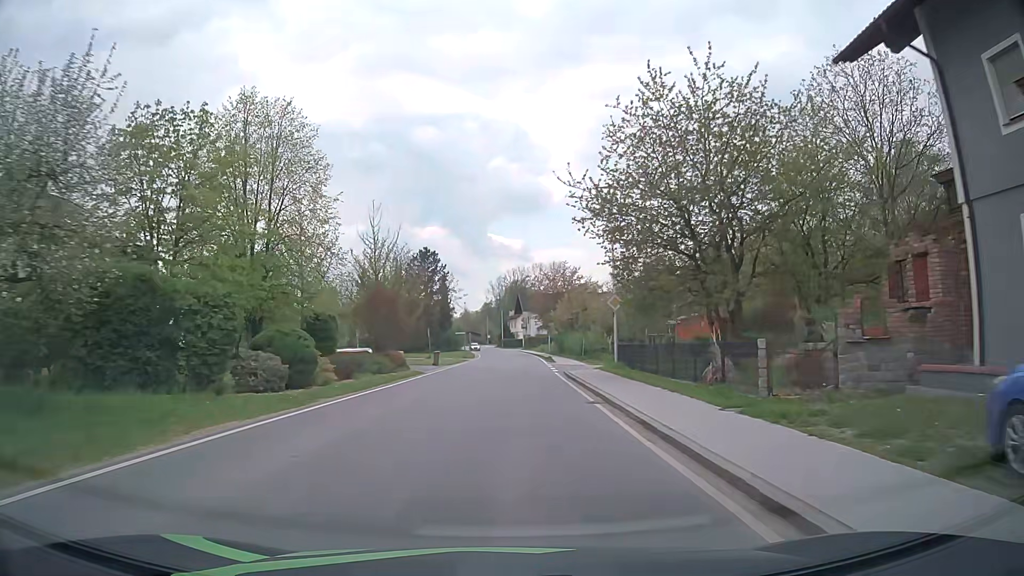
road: secondary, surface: asphalt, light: Day
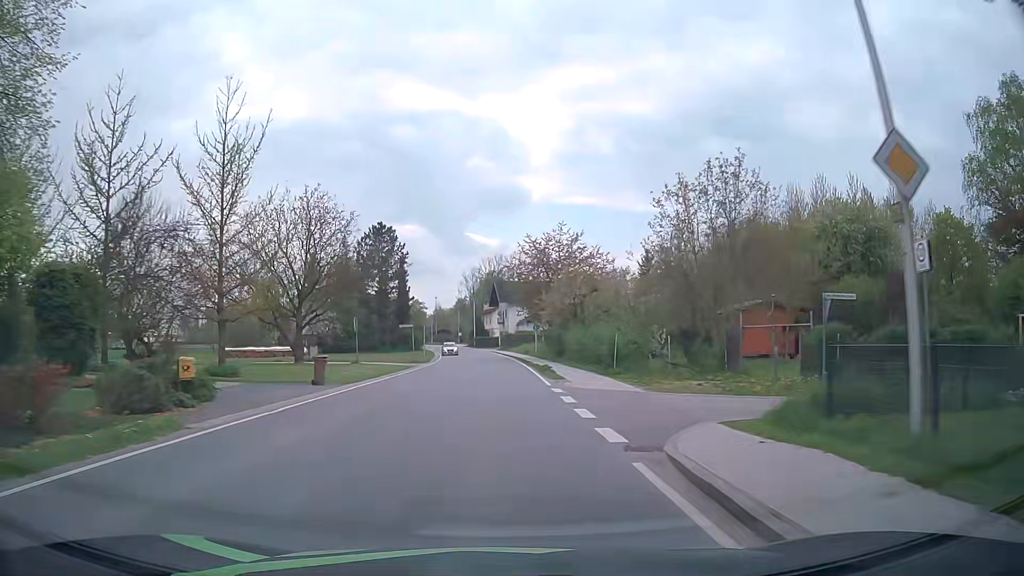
(+0.5, +24.3) m; +2°
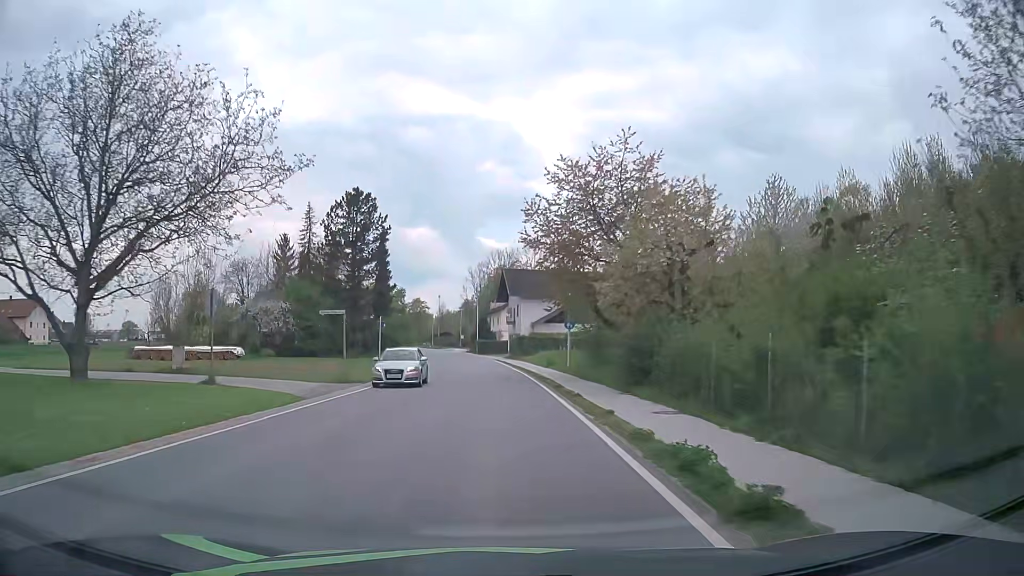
(-0.3, +24.5) m; -2°
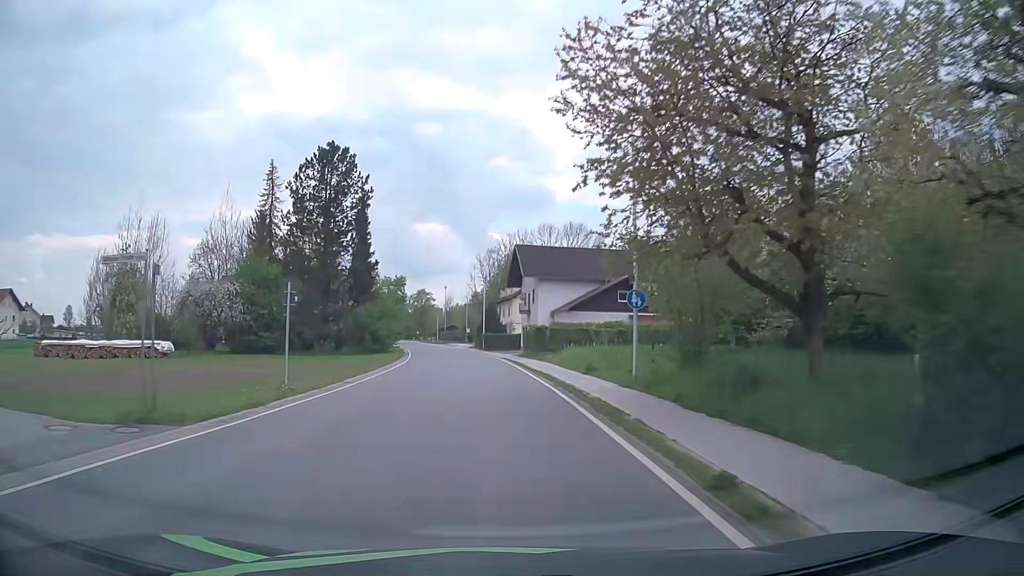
(0.0, +16.5) m; -1°
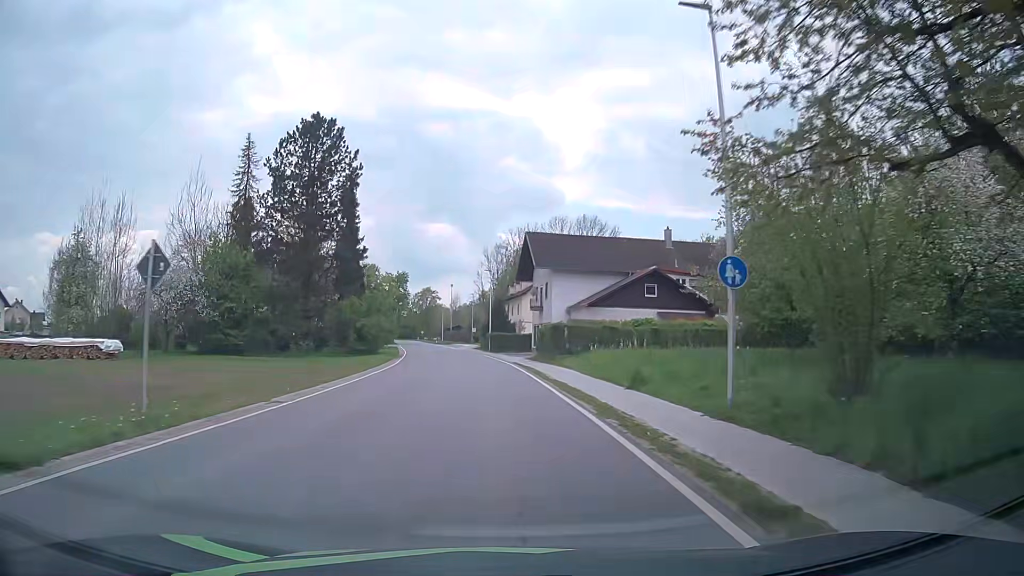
(-0.1, +8.3) m; -1°
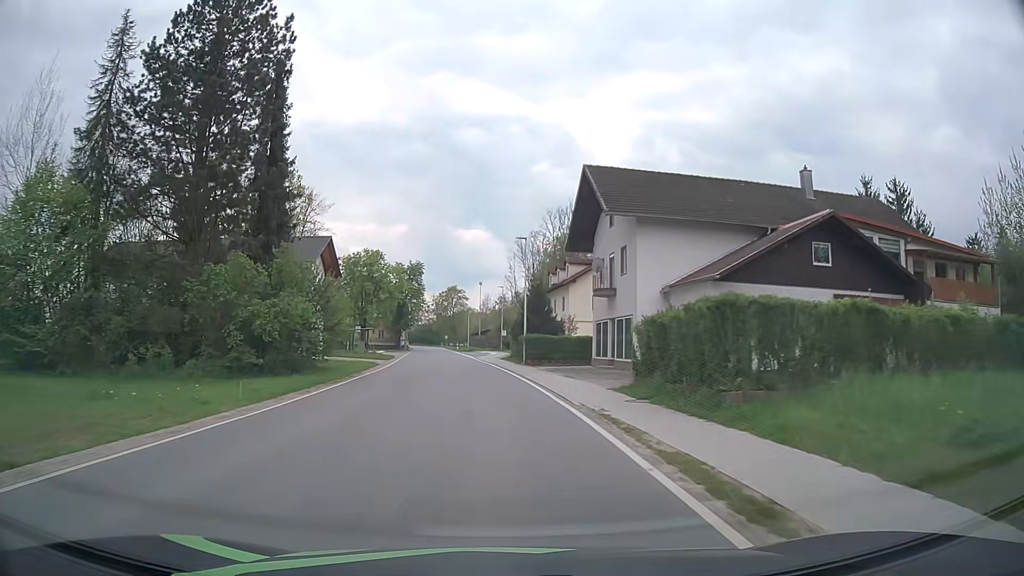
(-0.3, +24.7) m; -2°
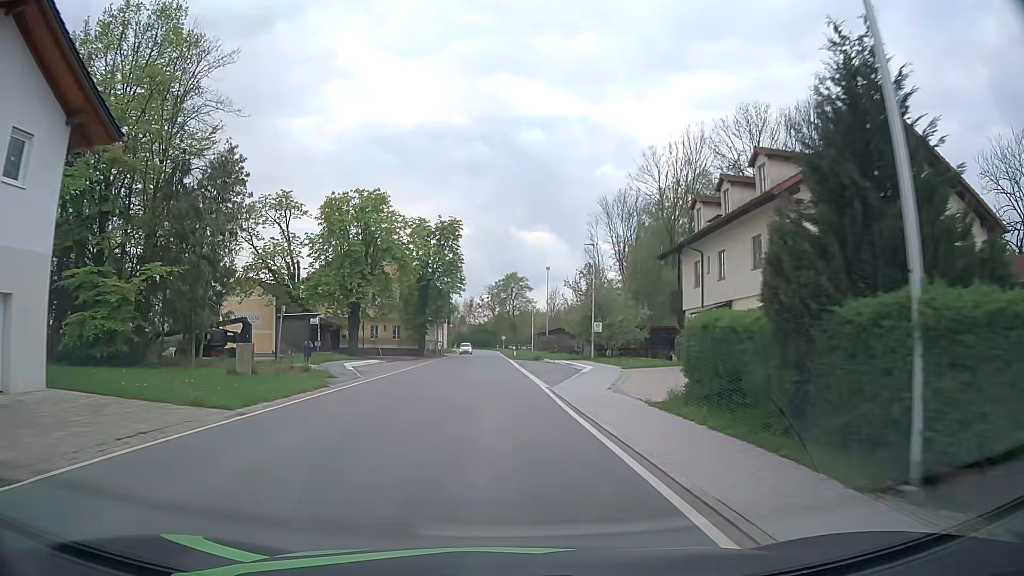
(-2.0, +38.4) m; -5°
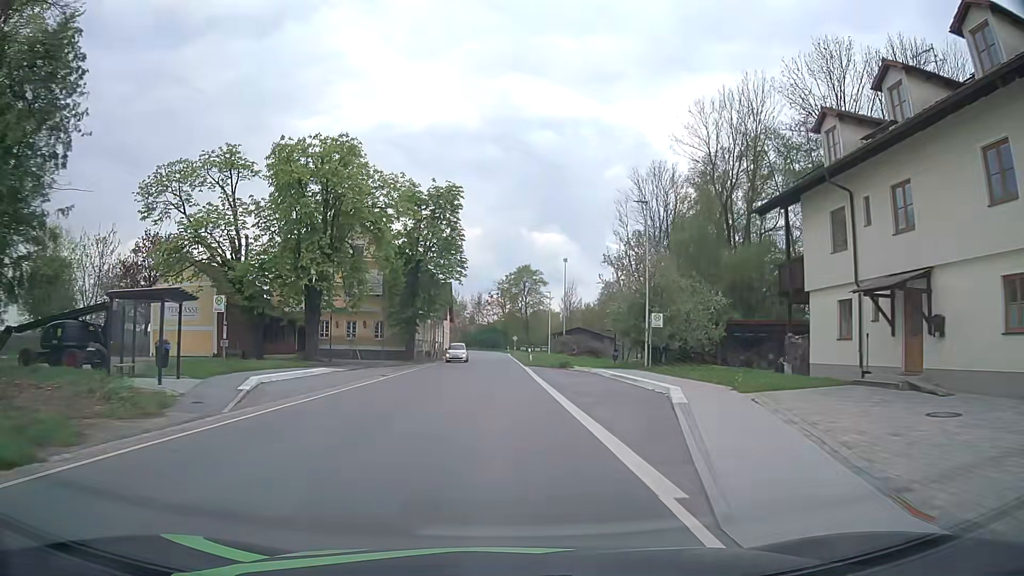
(-0.1, +15.1) m; -1°
